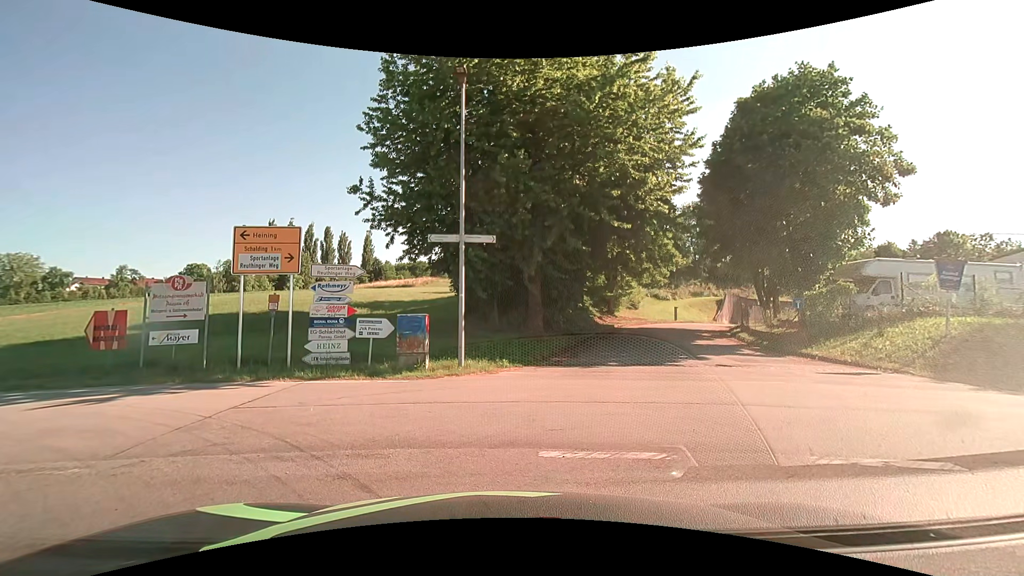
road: unclassified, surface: asphalt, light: Day
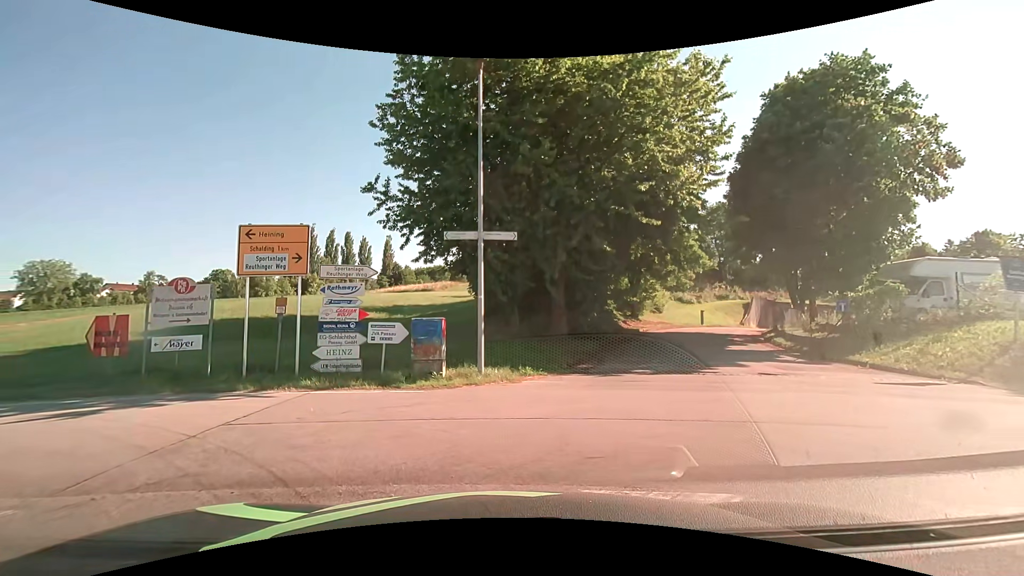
(0.0, +1.2) m; -4°
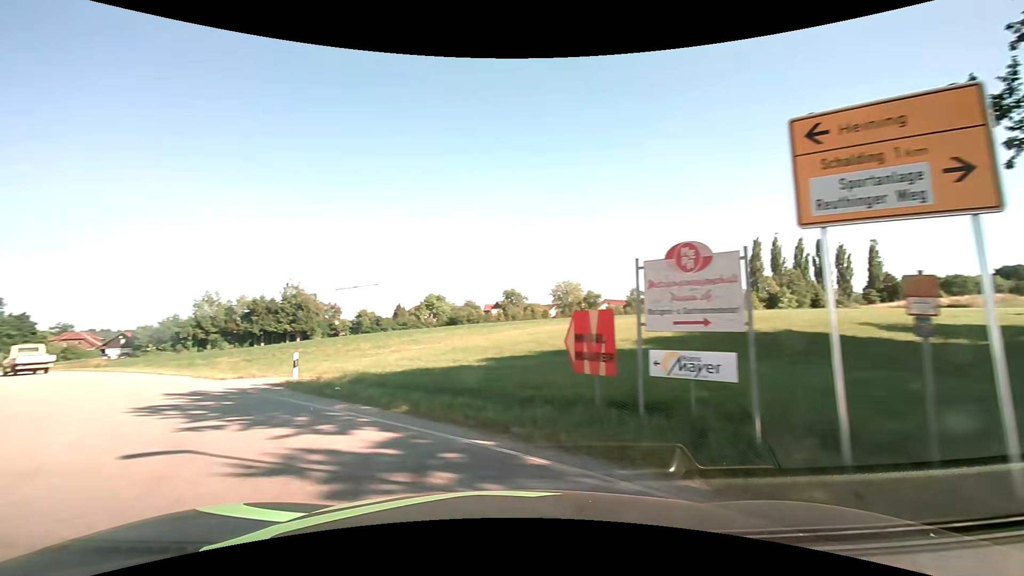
(-3.3, +7.7) m; -48°
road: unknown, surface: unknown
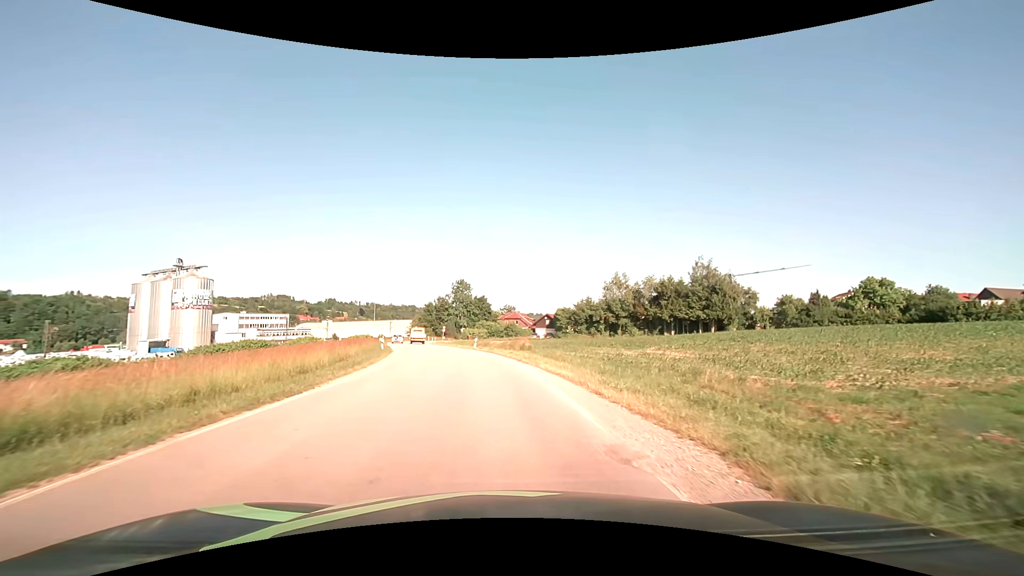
(-12.5, +19.4) m; -43°
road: unclassified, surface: asphalt
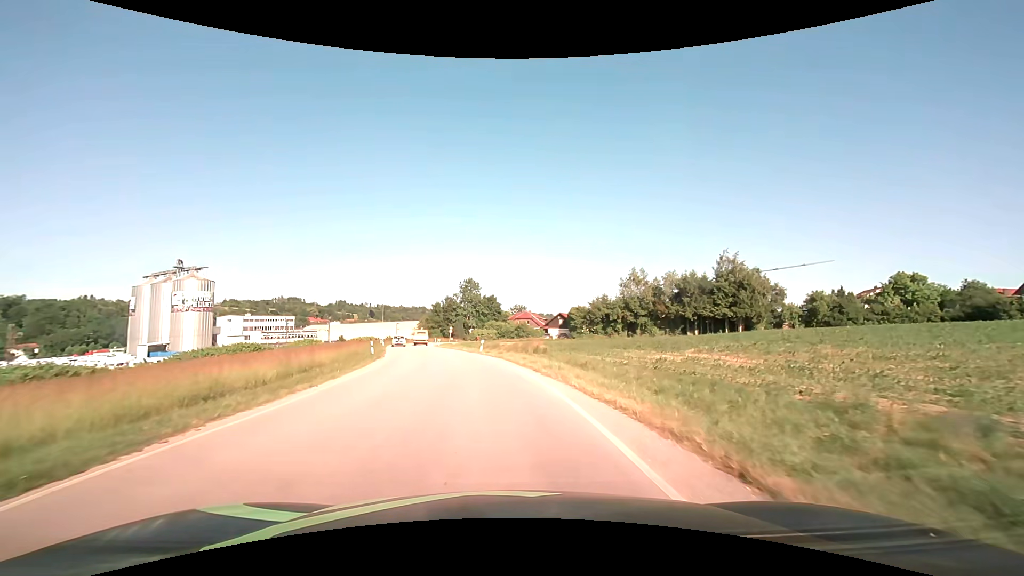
(-0.1, +6.8) m; -1°
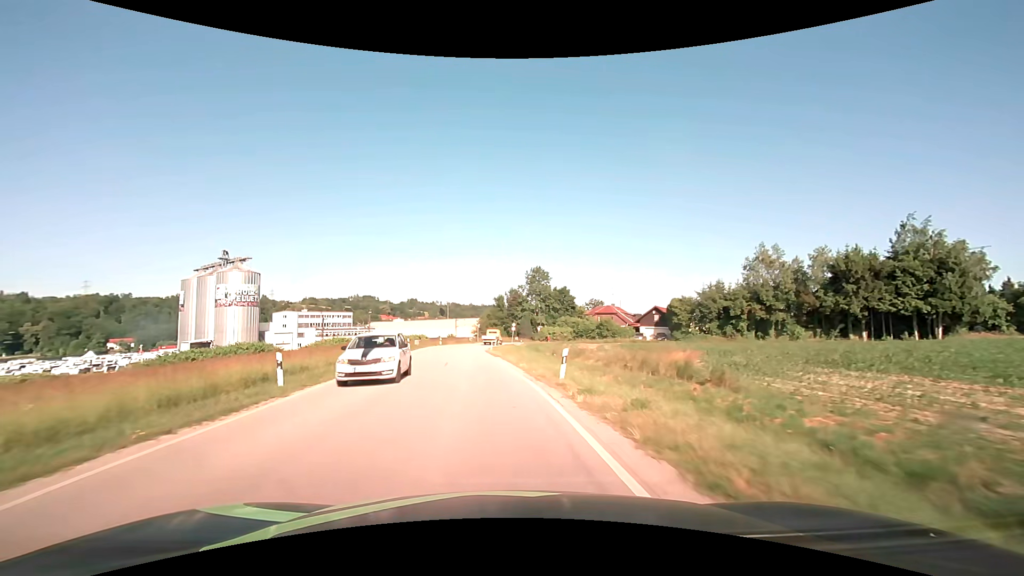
(-1.3, +24.1) m; -8°
